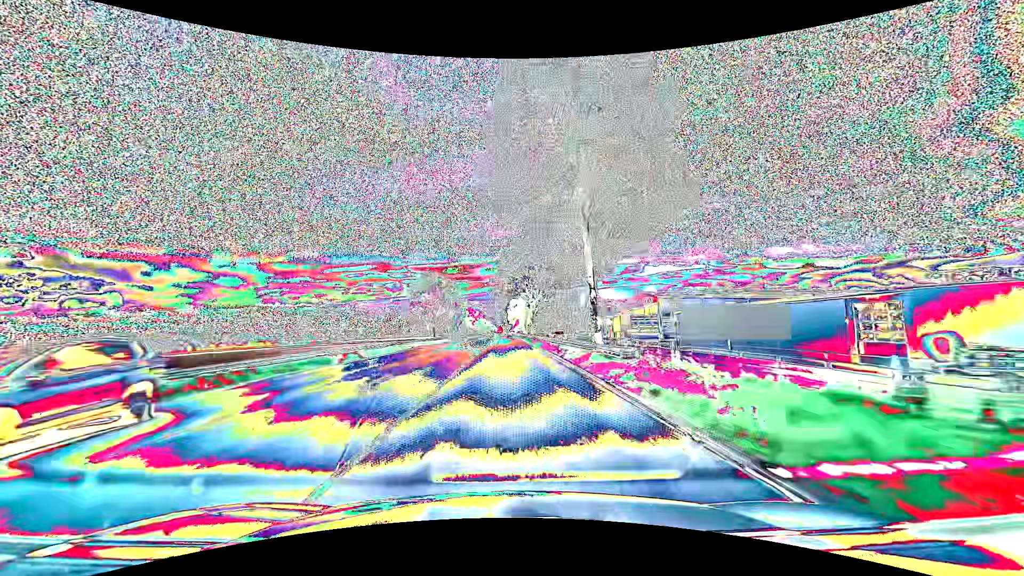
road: primary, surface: asphalt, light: Day
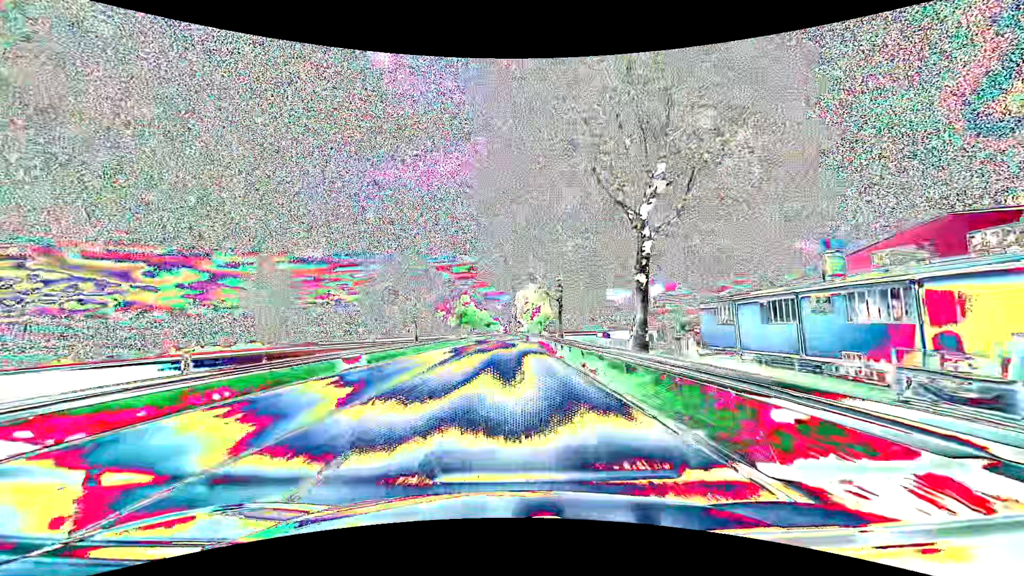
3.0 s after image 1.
(-0.8, +79.3) m; -1°
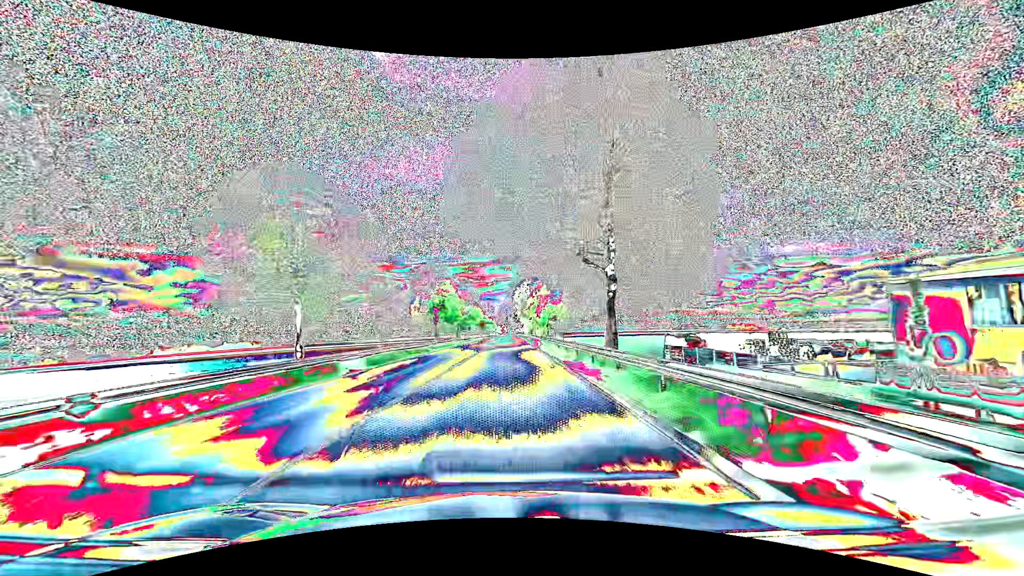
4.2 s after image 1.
(+0.1, +31.7) m; 0°
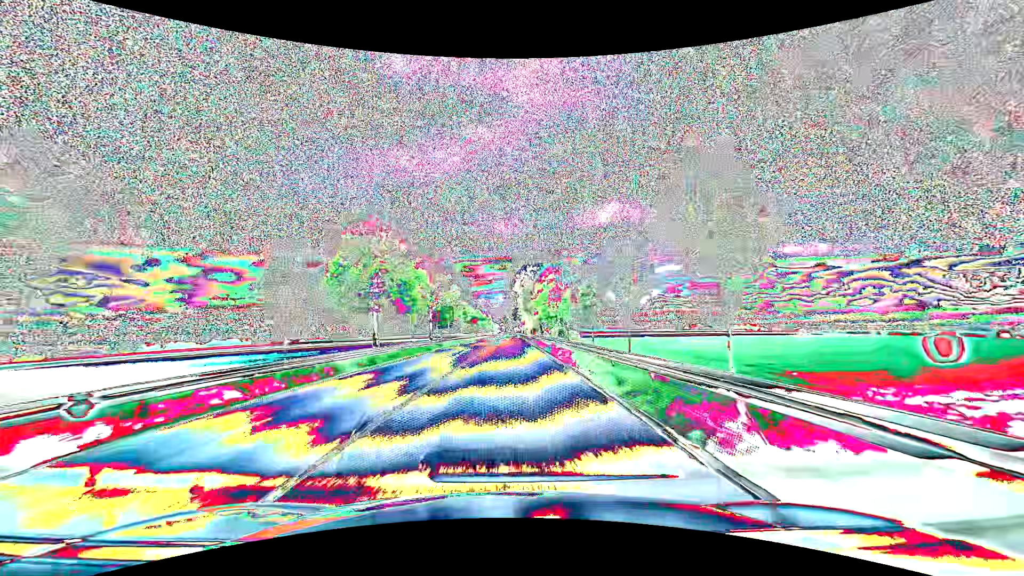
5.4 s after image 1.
(0.0, +31.7) m; 0°
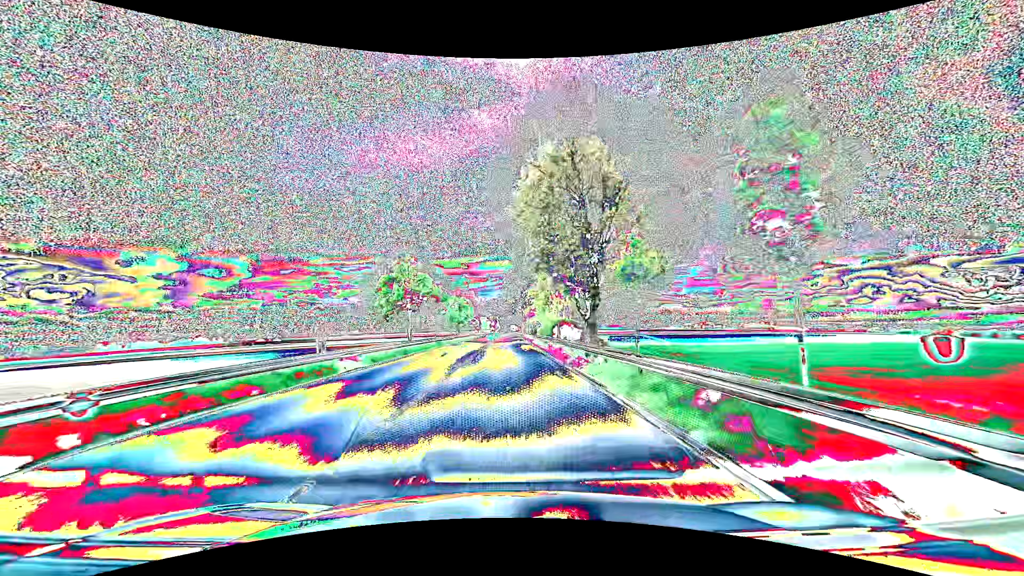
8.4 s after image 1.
(+0.8, +79.3) m; +1°
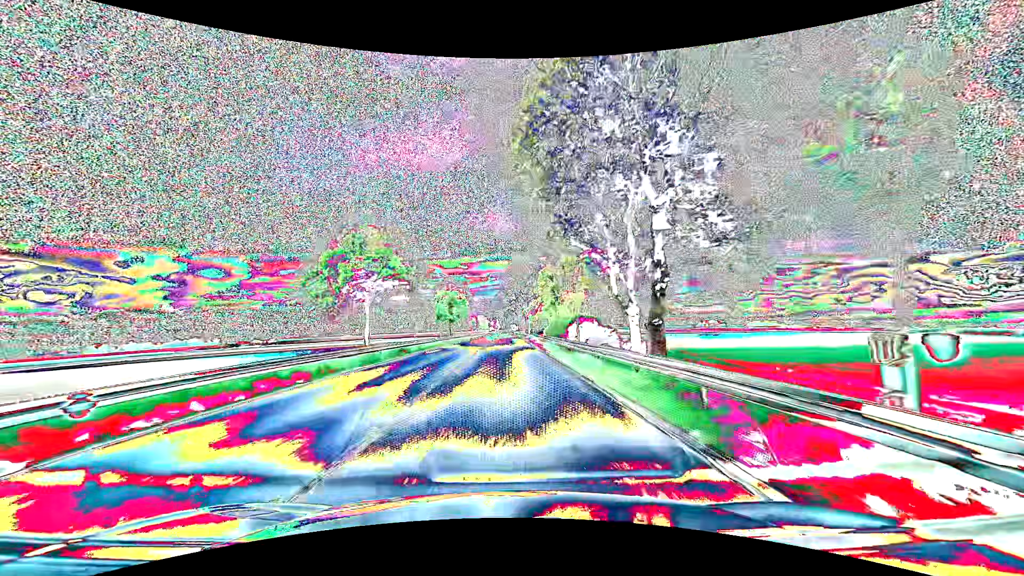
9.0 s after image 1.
(0.0, +15.9) m; +1°
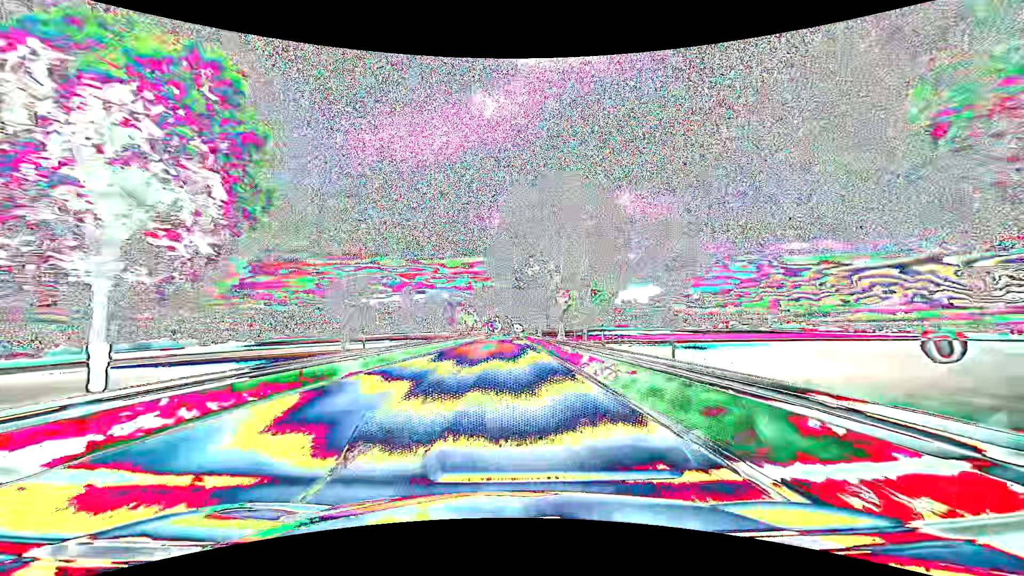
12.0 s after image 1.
(-0.9, +79.3) m; -1°
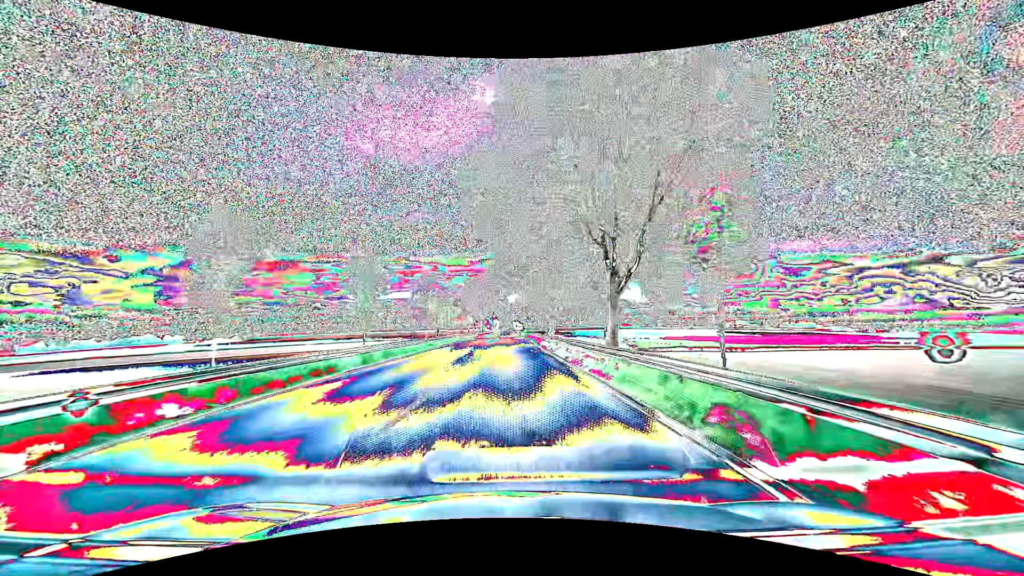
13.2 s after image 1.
(0.0, +31.7) m; 0°
(0, +10) (0, +20) (0, +30) (0, +40) (0, +50) (0, +60) (0, +70) (0, +80) (0, +90) (0, +100) m
